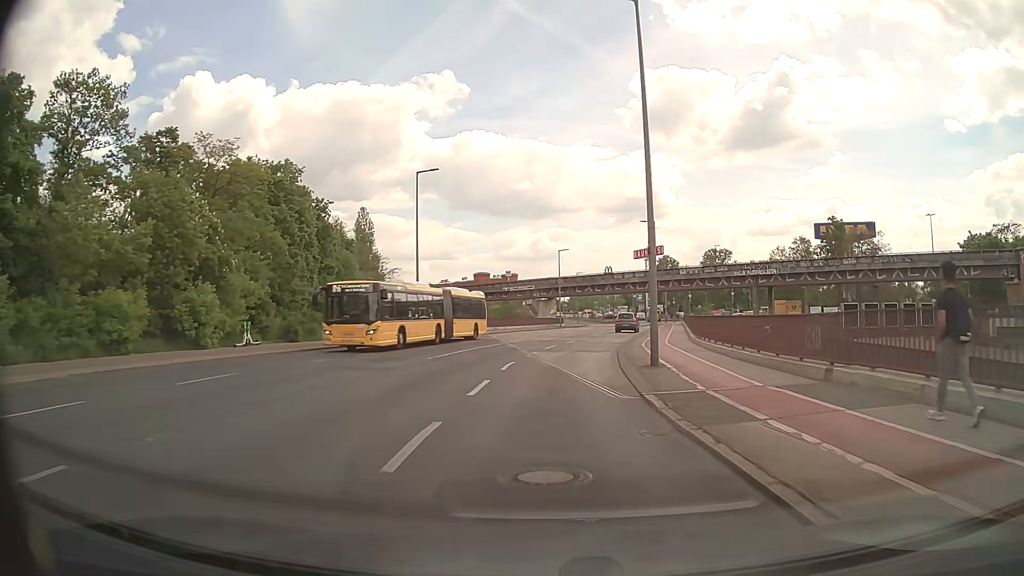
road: secondary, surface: asphalt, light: Day
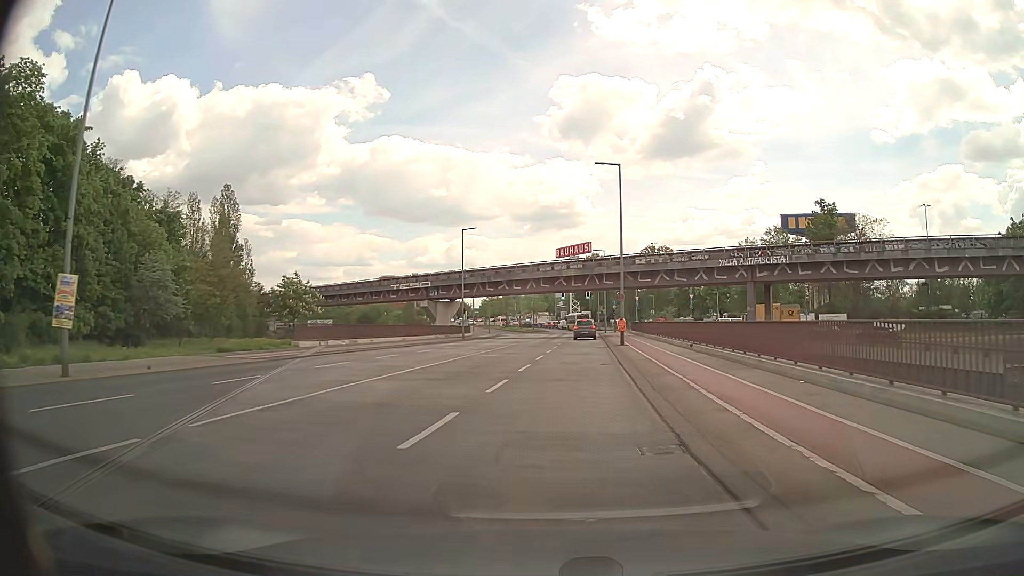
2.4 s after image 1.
(+1.6, +27.8) m; +7°
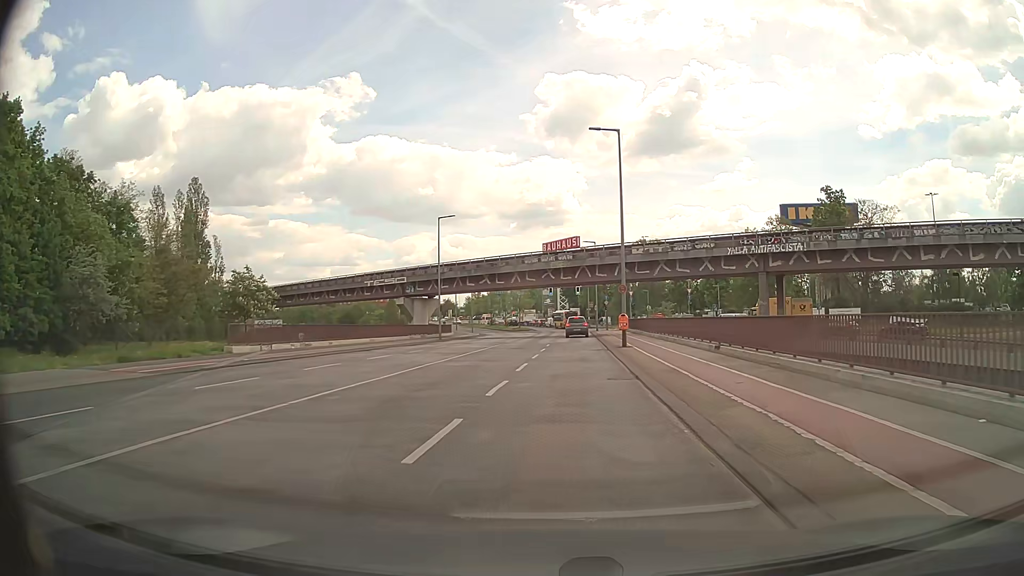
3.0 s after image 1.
(+0.1, +6.8) m; +1°
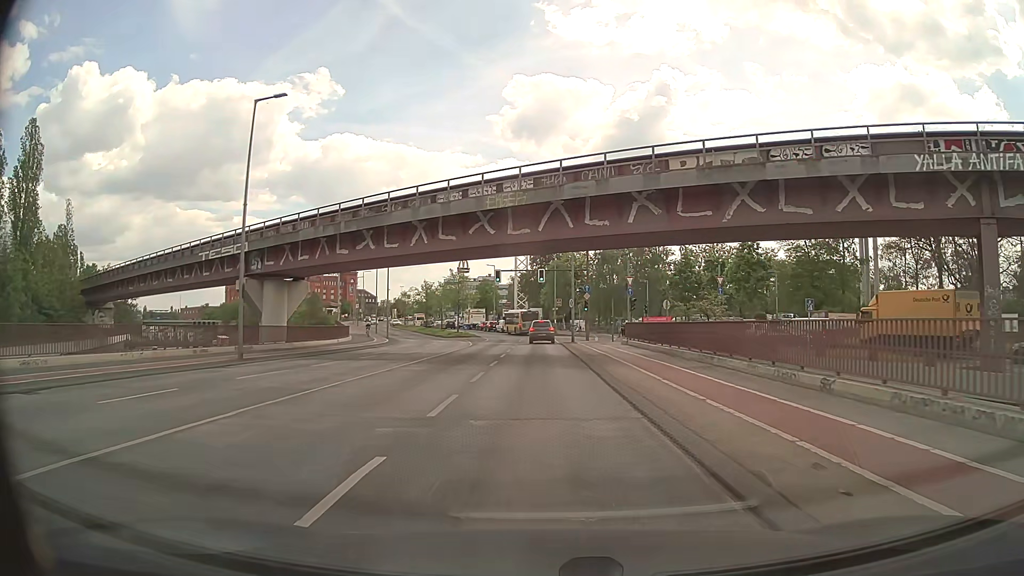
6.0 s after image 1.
(+1.3, +32.5) m; +4°
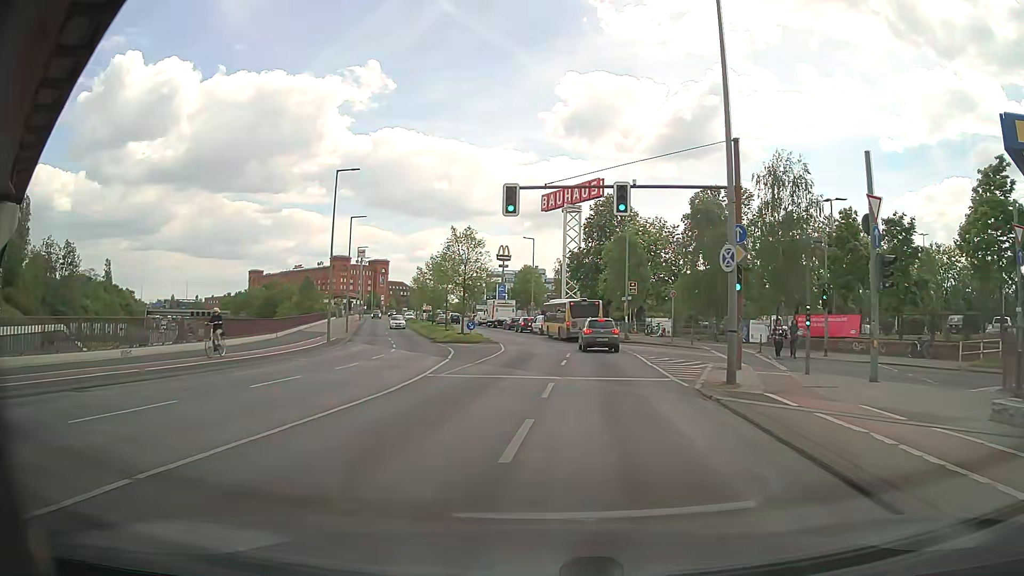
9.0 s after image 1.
(-1.3, +32.9) m; -4°
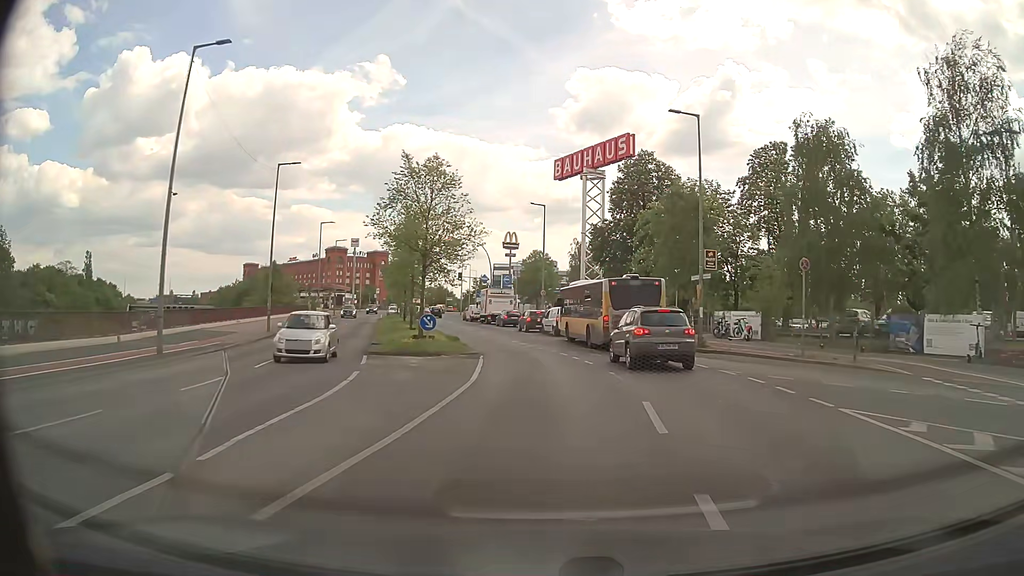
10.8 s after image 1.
(-0.5, +20.3) m; -3°
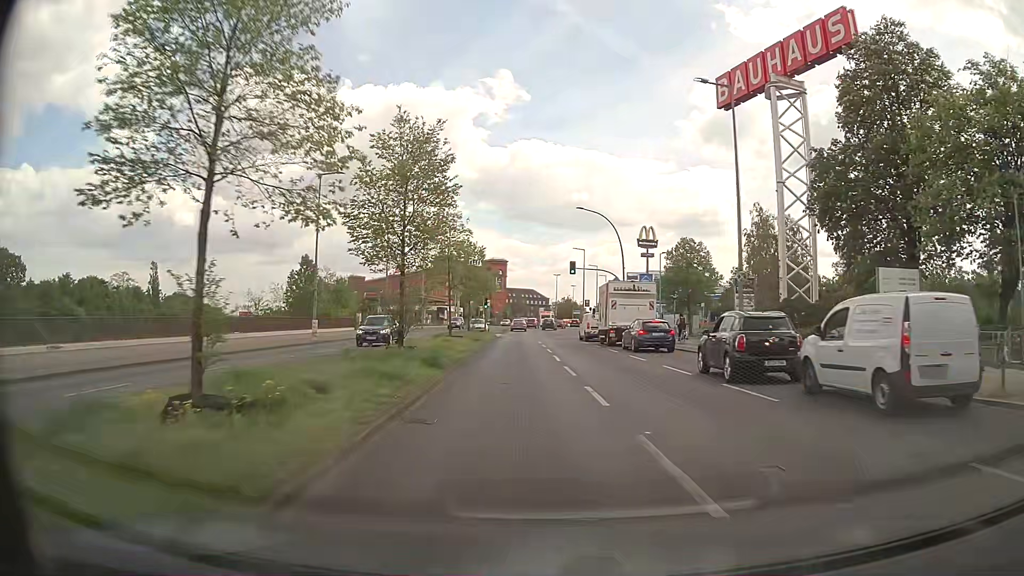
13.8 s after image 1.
(-1.8, +32.7) m; -11°
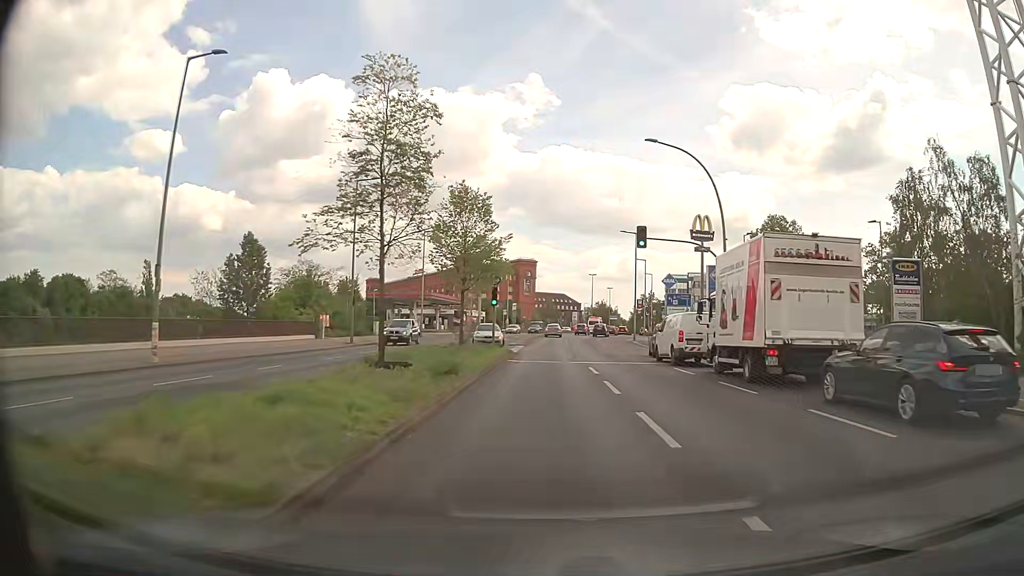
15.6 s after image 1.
(-0.7, +21.4) m; -3°
(0, +10) (0, +20) (+1, +30) (+1, +40) (+2, +50) (+4, +60) (+5, +70) (+8, +79) (+10, +89) (+12, +99) m
